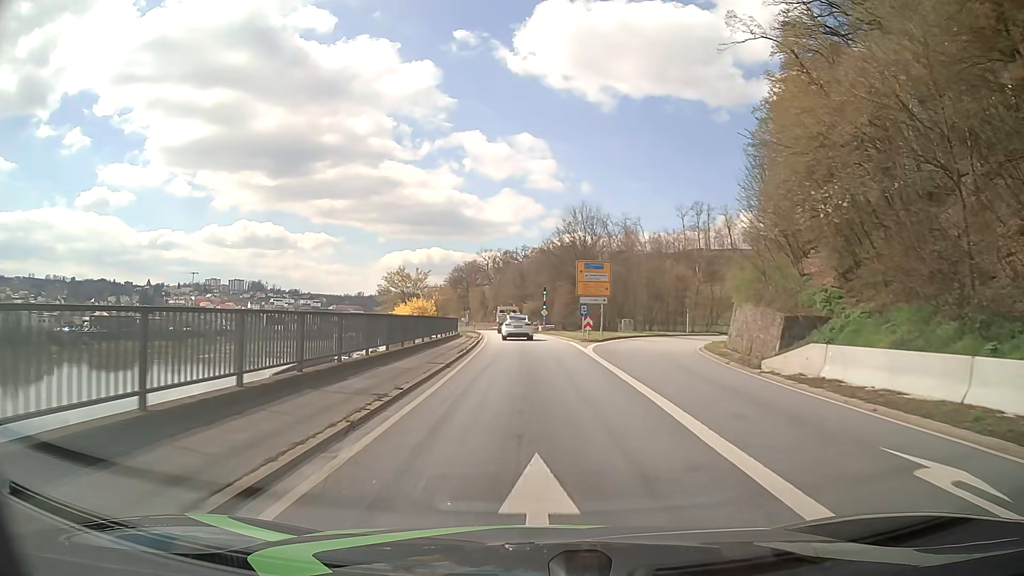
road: primary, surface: asphalt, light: Day
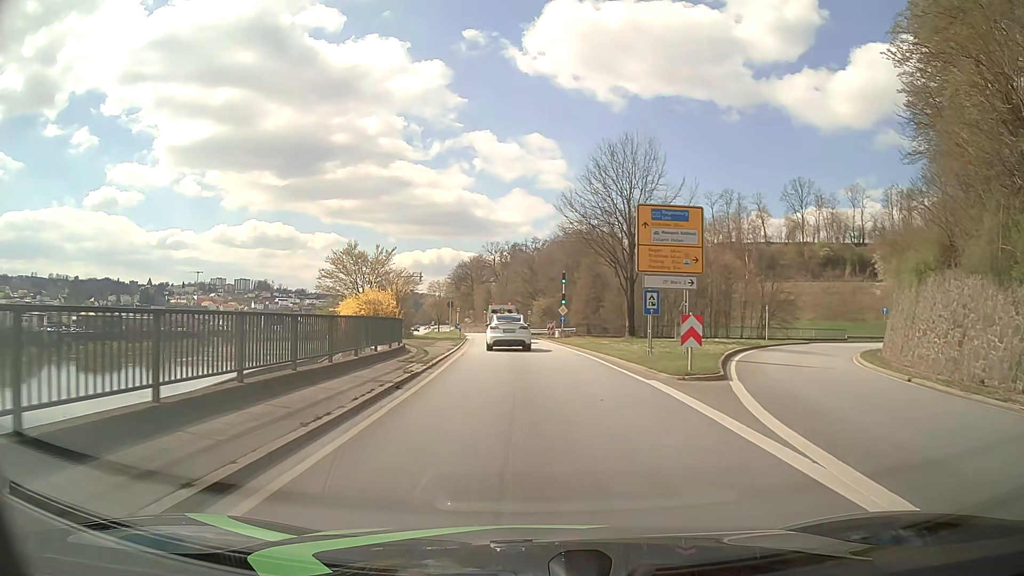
(-0.2, +24.1) m; -1°
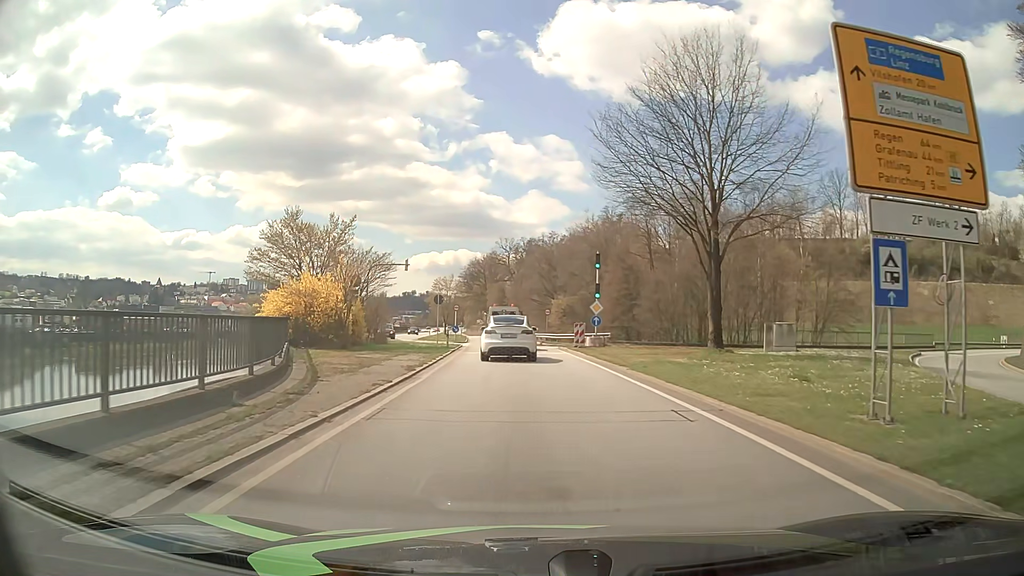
(-0.1, +16.1) m; -1°
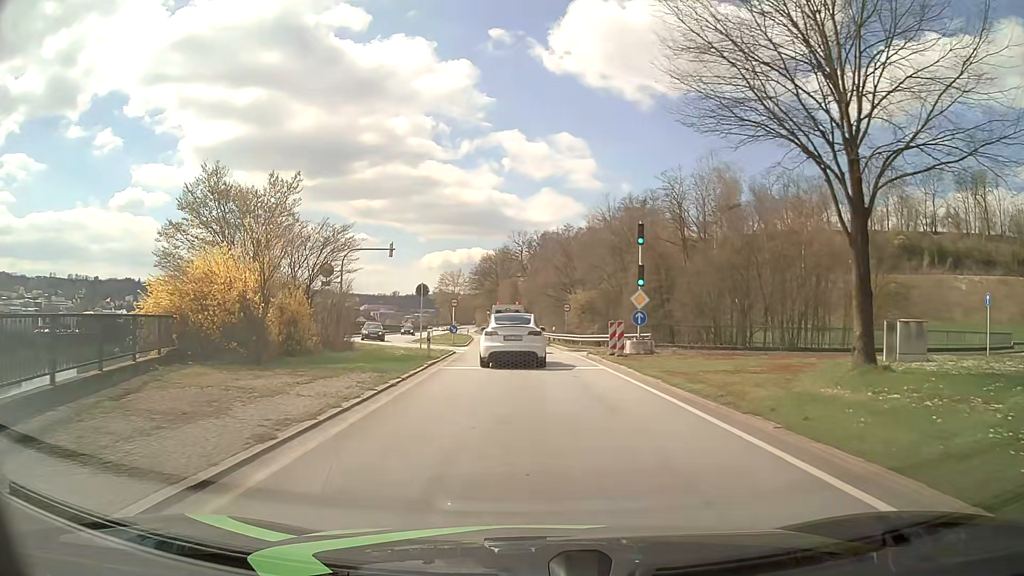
(-0.2, +10.7) m; -2°
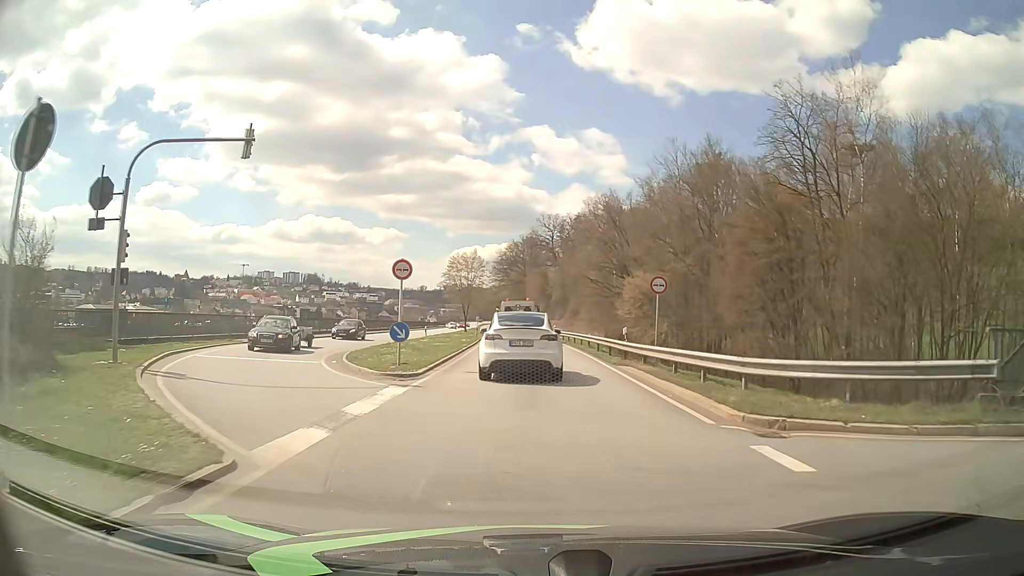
(-0.6, +26.3) m; -3°
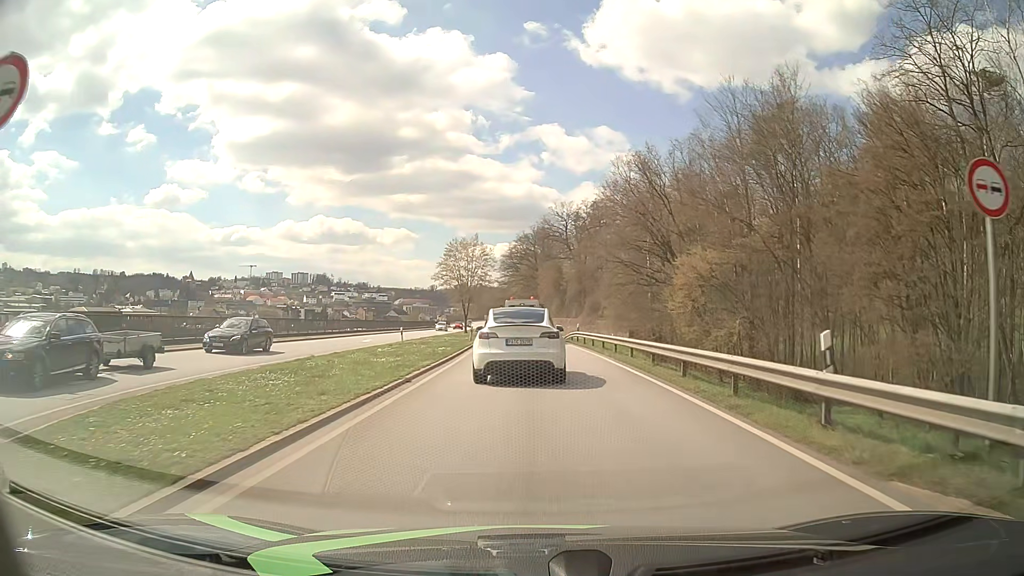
(-0.1, +16.4) m; -1°
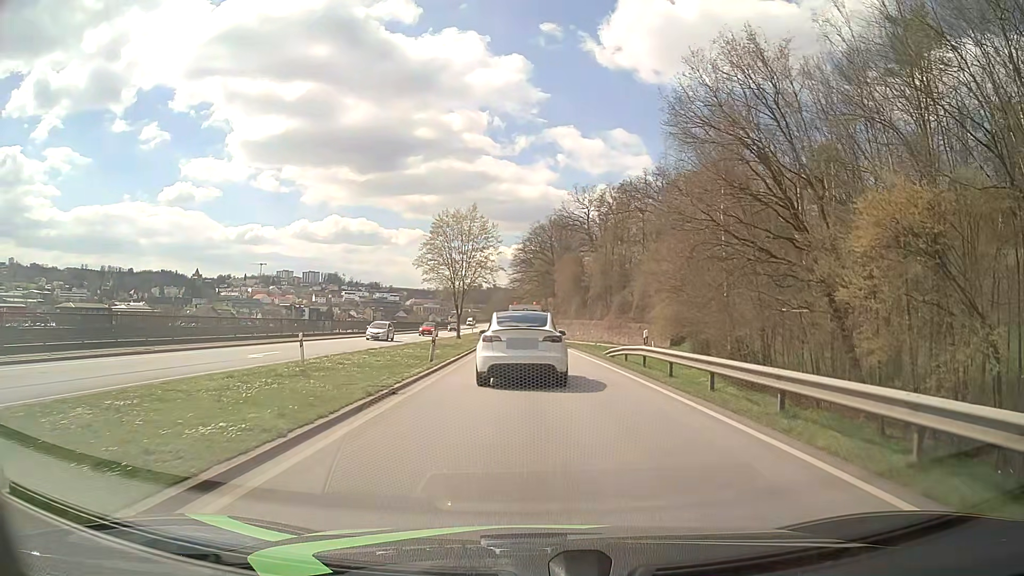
(-0.2, +22.2) m; -1°
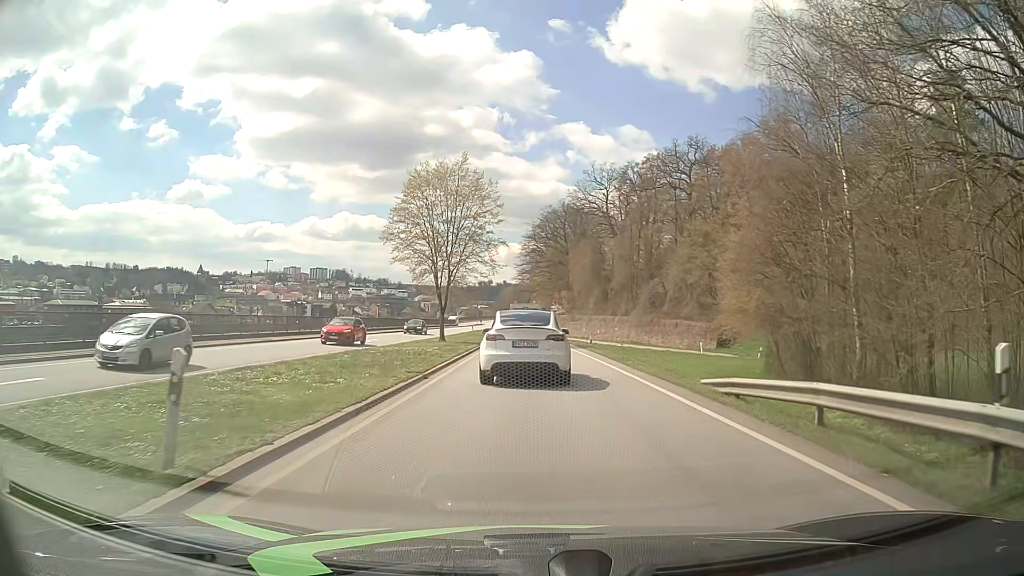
(-0.1, +17.3) m; -1°
(0, +10) (0, +20) (0, +30) (0, +40) (-1, +50) (-1, +60) (-1, +70) (-2, +80) (-2, +90) (-2, +100) m
